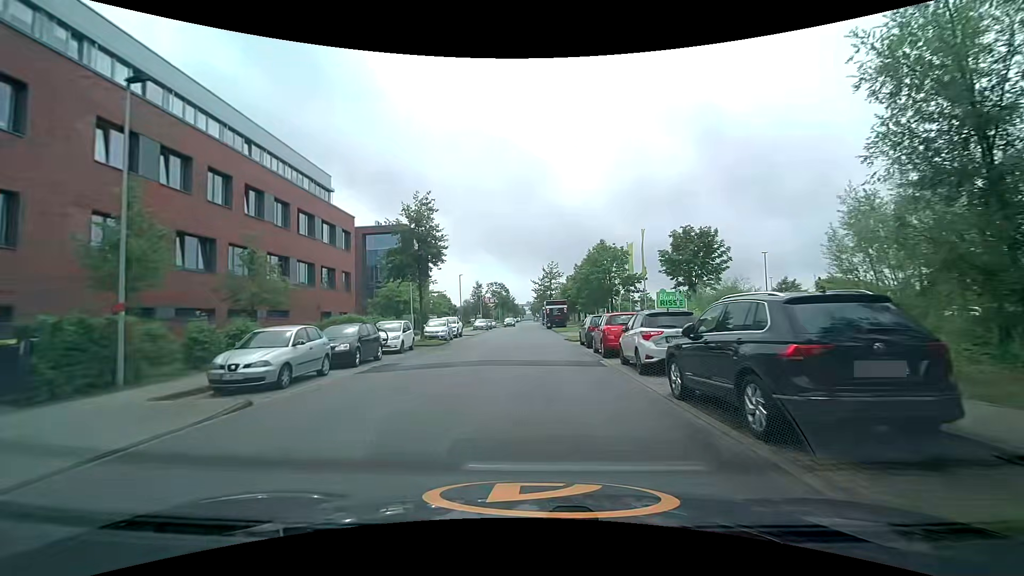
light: Day
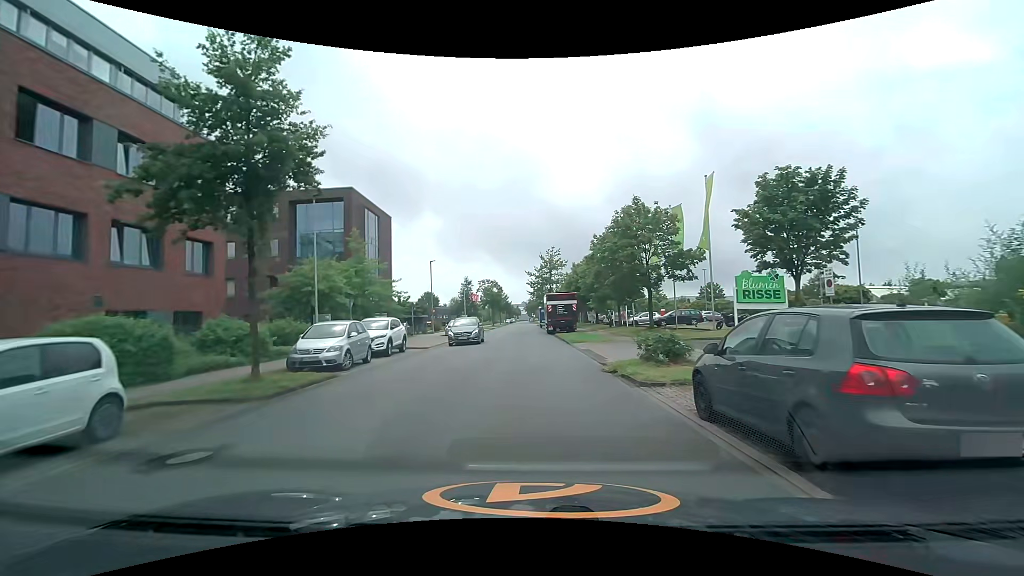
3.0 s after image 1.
(+0.1, +17.7) m; +1°
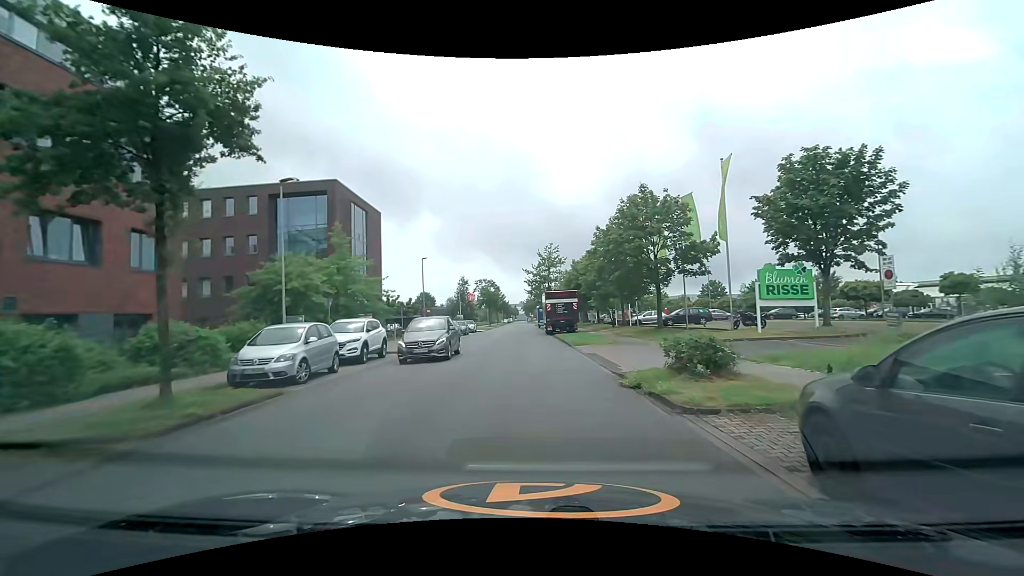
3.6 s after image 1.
(0.0, +2.8) m; 0°
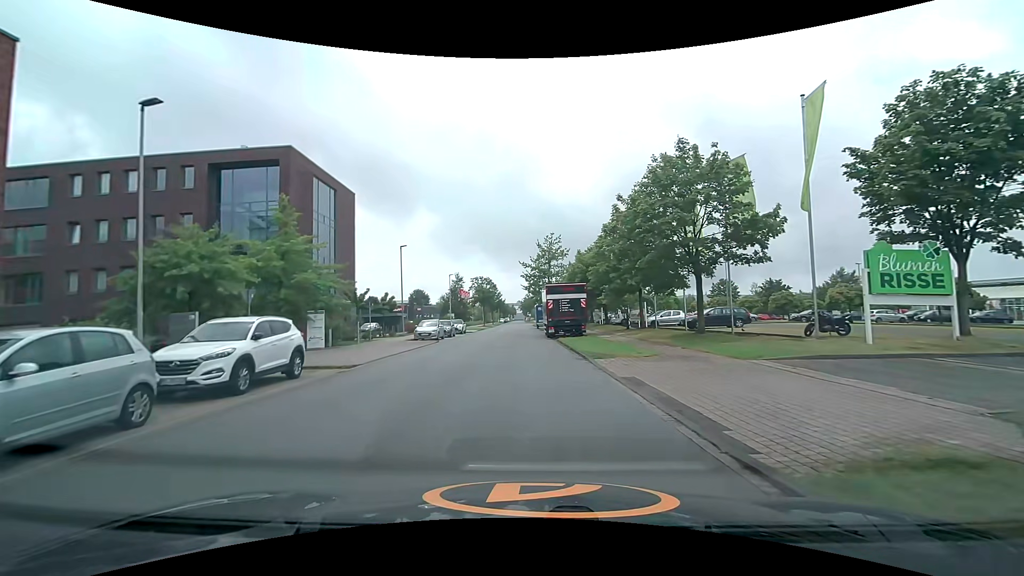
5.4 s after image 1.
(0.0, +7.6) m; 0°
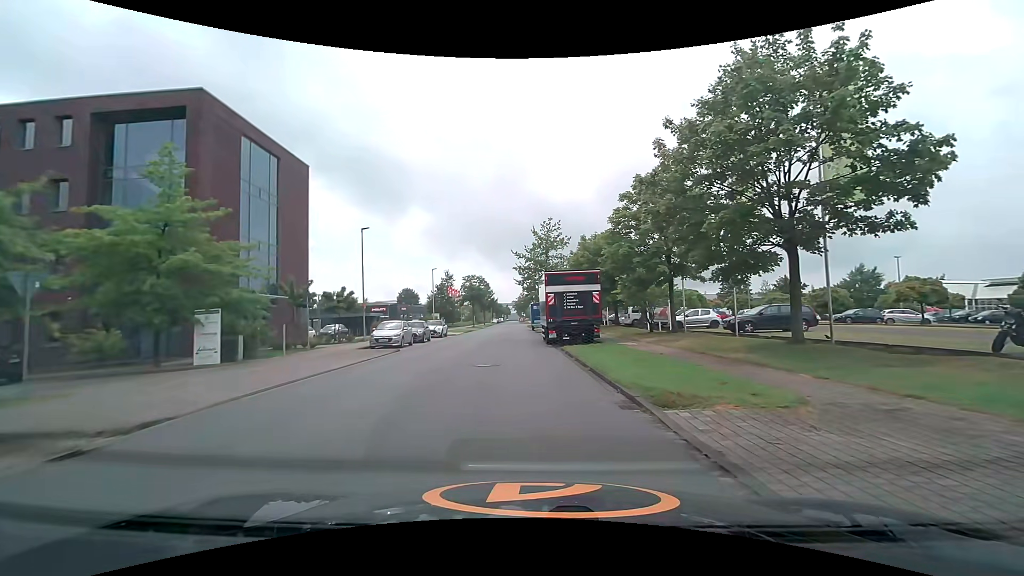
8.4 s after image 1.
(0.0, +8.5) m; 0°
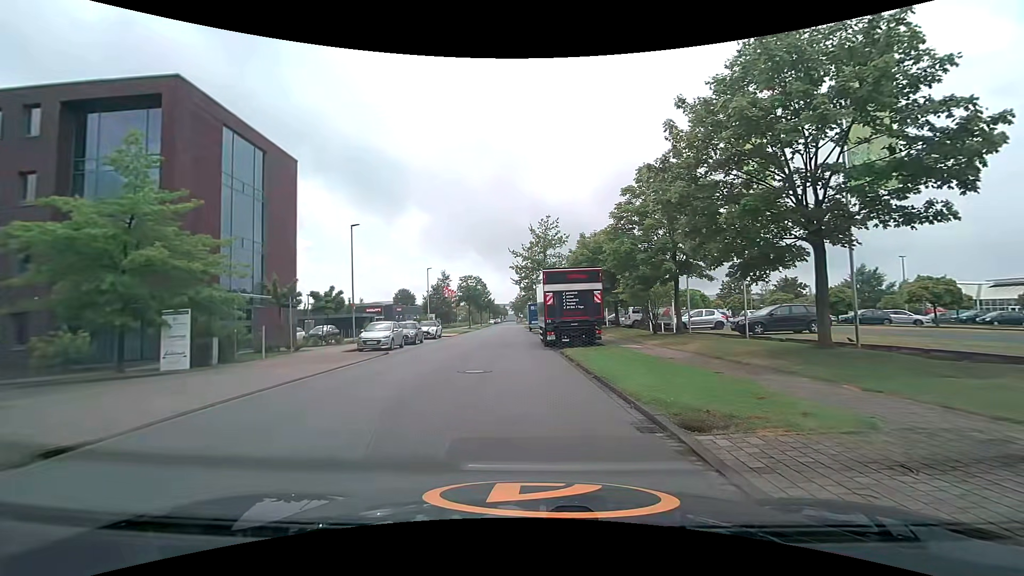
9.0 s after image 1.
(0.0, +1.4) m; +2°
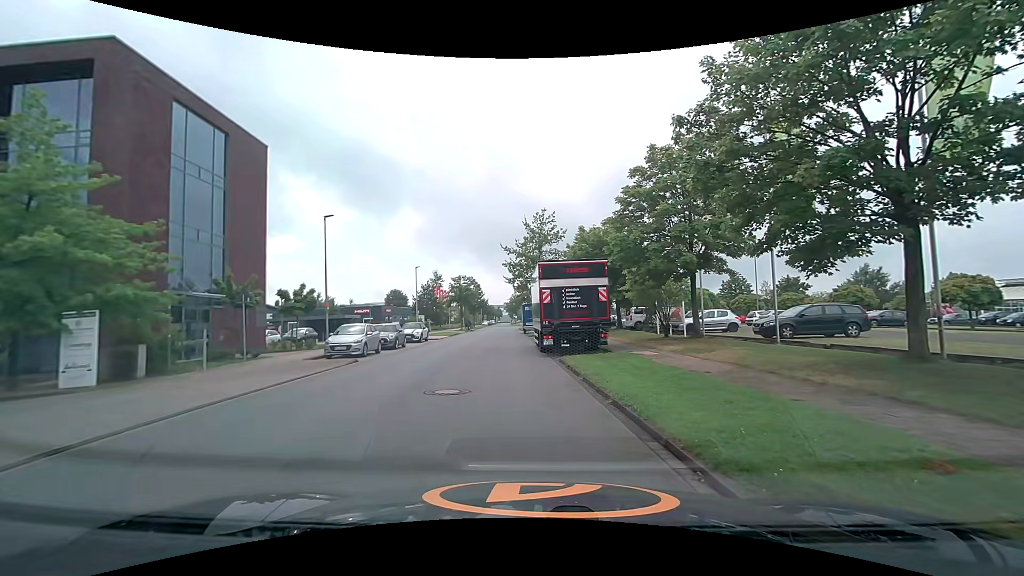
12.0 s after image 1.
(0.0, +3.1) m; +1°
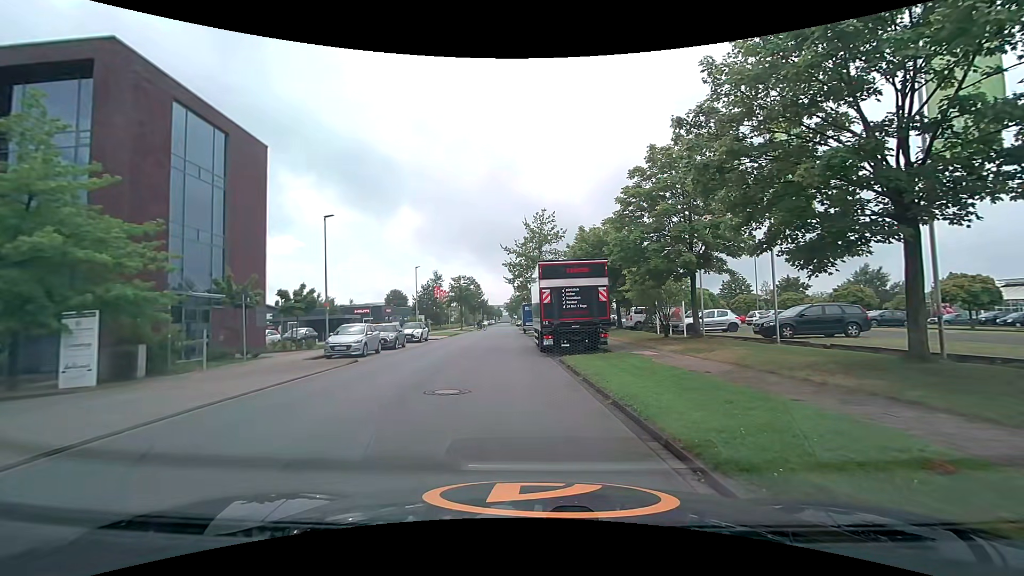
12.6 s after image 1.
(0.0, 0.0) m; 0°
